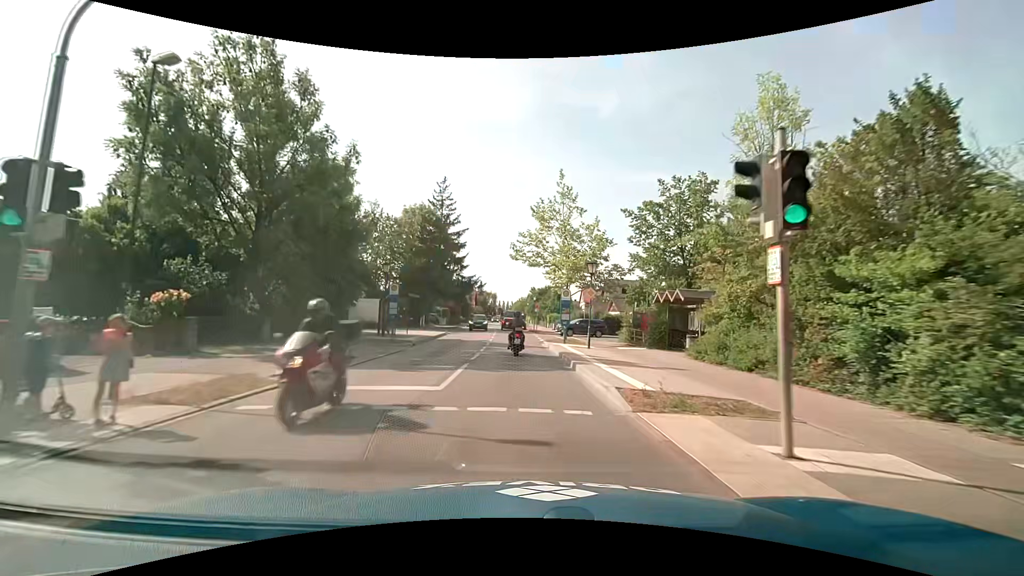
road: secondary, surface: asphalt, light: Day
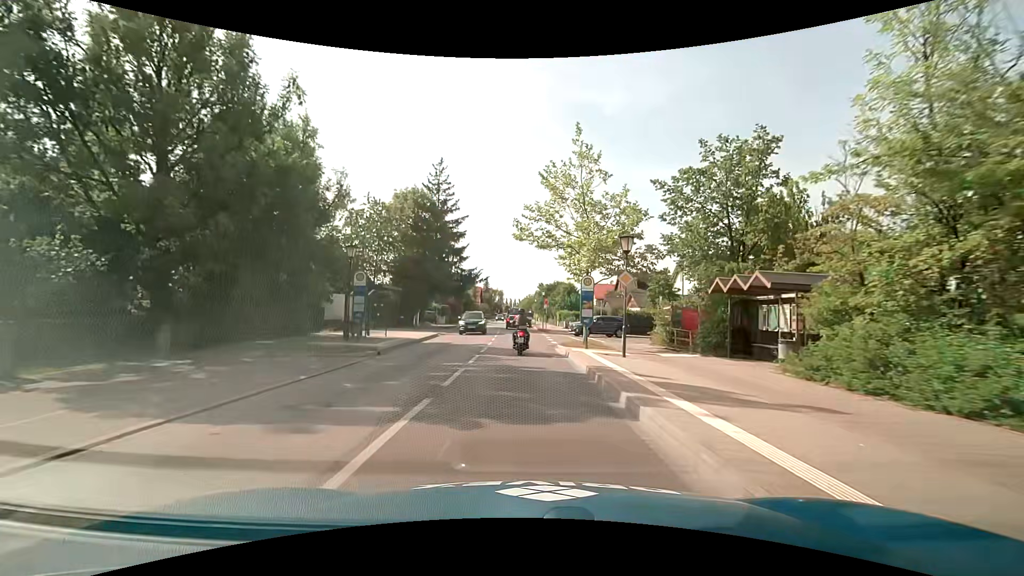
(0.0, +6.7) m; -1°
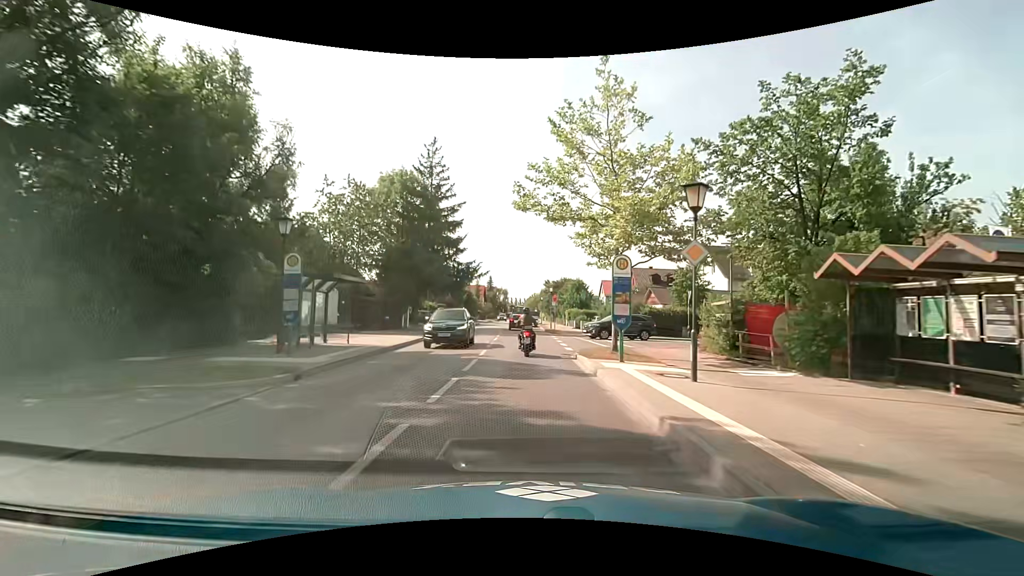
(-0.1, +6.3) m; -1°
